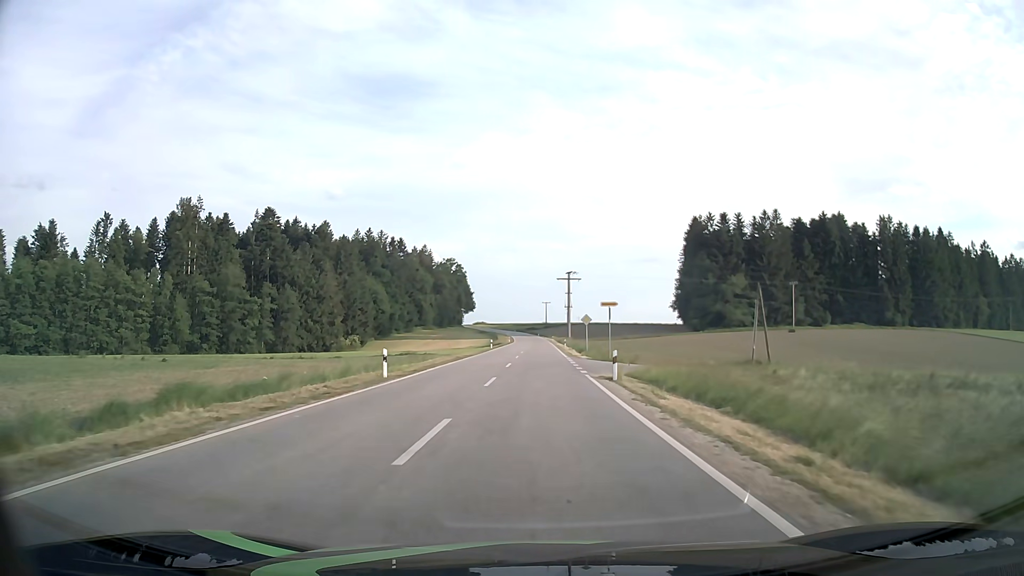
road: tertiary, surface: asphalt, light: Day
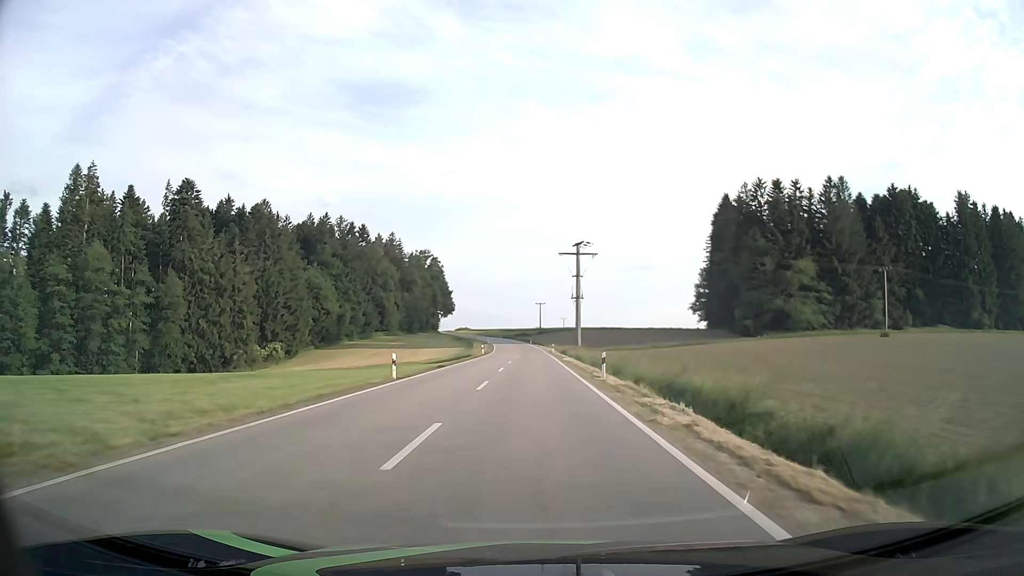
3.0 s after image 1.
(+0.3, +48.2) m; +1°
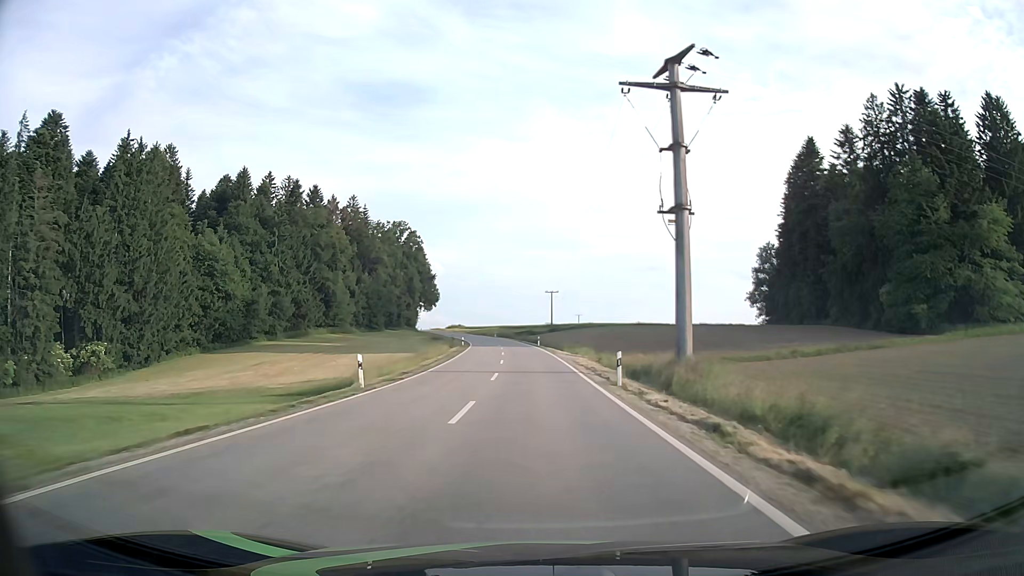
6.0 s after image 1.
(-0.4, +56.3) m; -1°
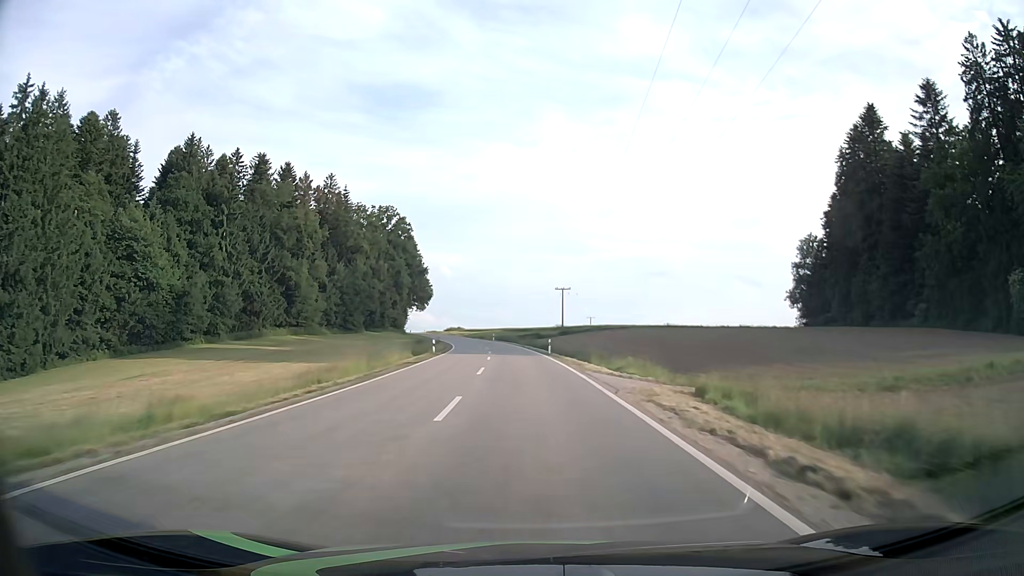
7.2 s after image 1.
(-0.1, +24.4) m; -1°
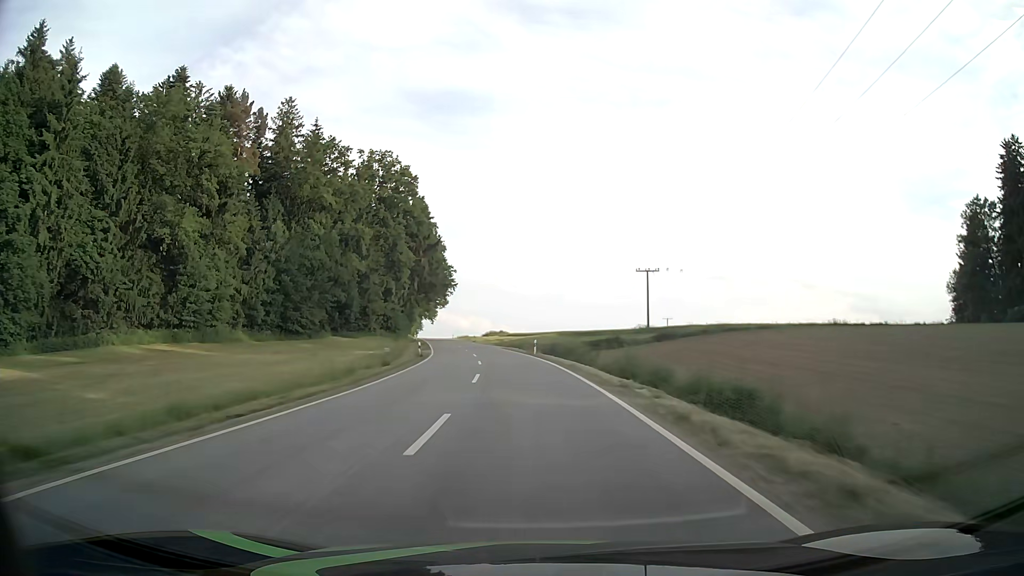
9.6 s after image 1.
(-2.0, +50.8) m; -5°
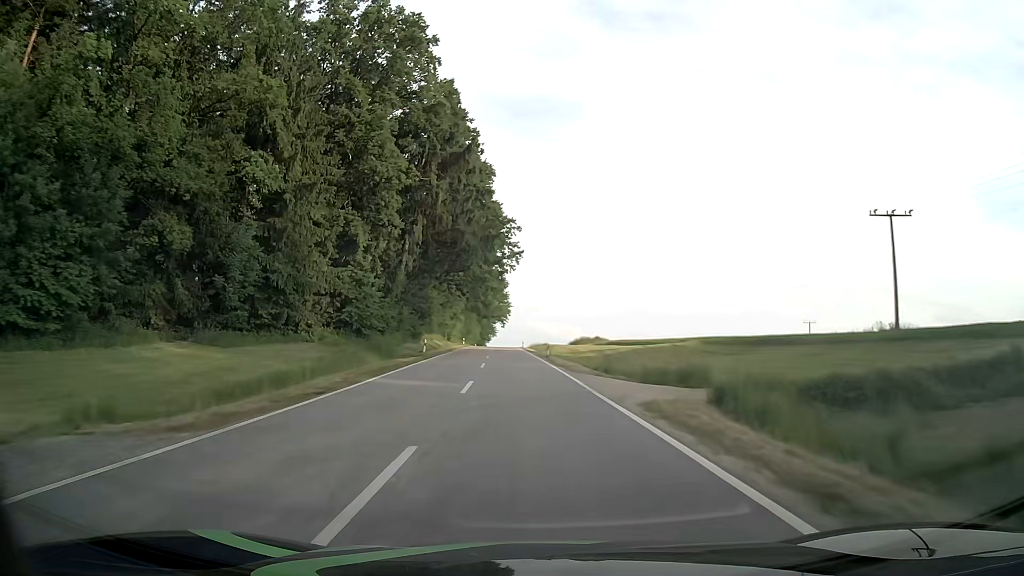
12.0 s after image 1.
(-3.6, +51.4) m; -8°
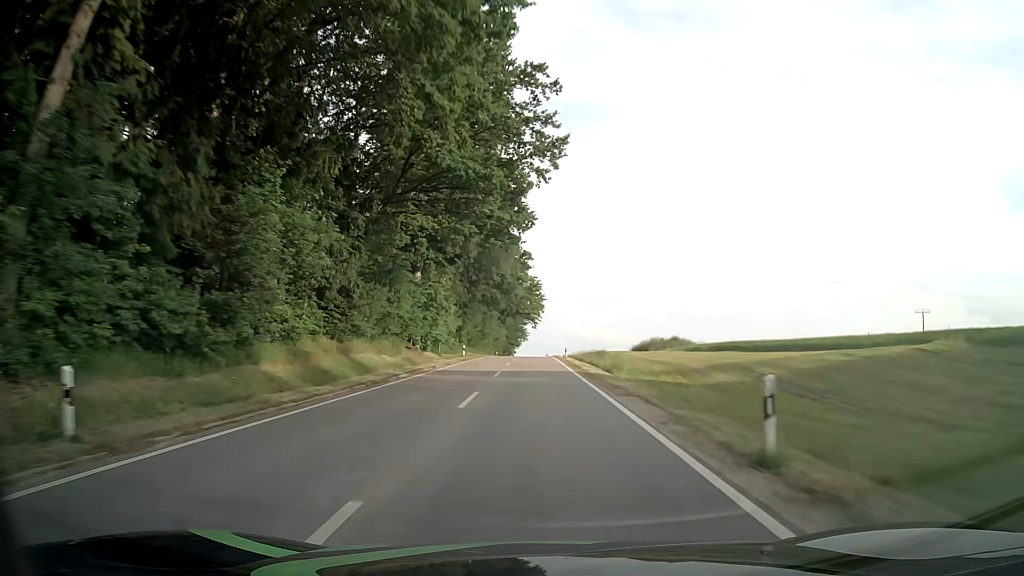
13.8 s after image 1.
(-1.3, +38.7) m; -3°
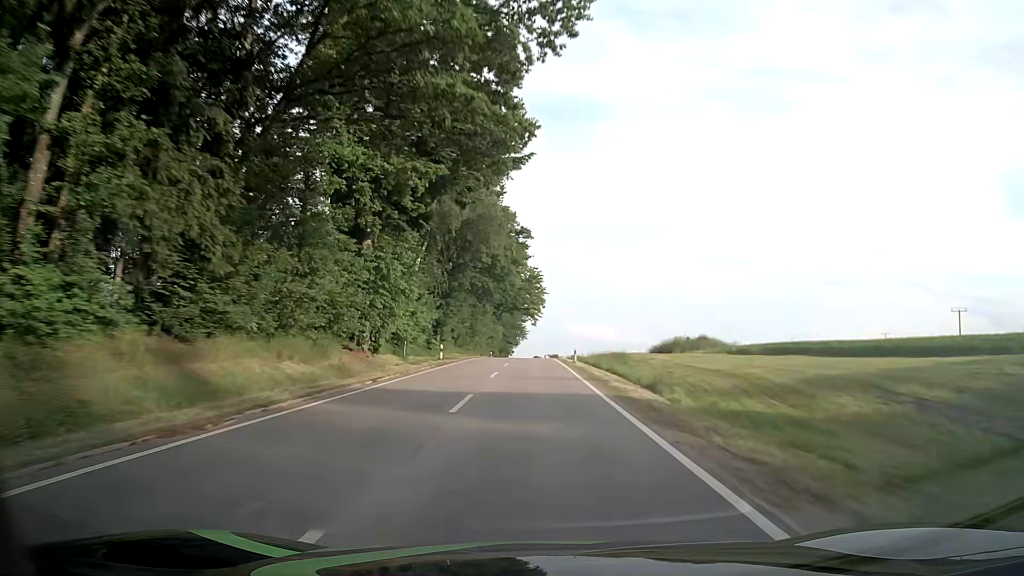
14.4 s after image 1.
(0.0, +12.9) m; 0°
(0, +10) (0, +20) (0, +30) (0, +40) (0, +50) (0, +60) (0, +70) (-1, +80) (-1, +90) (-1, +100) m
